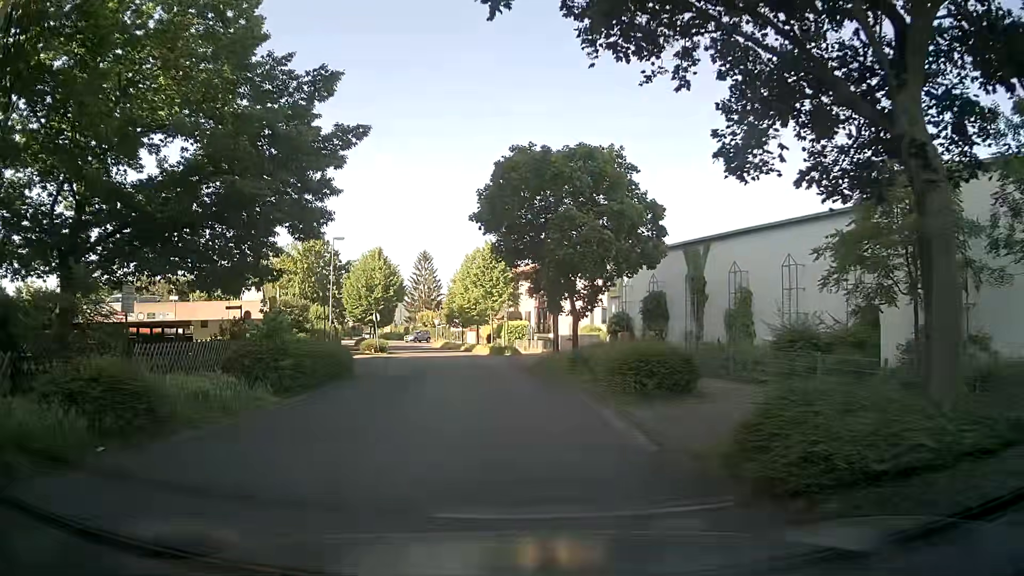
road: residential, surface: asphalt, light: Day
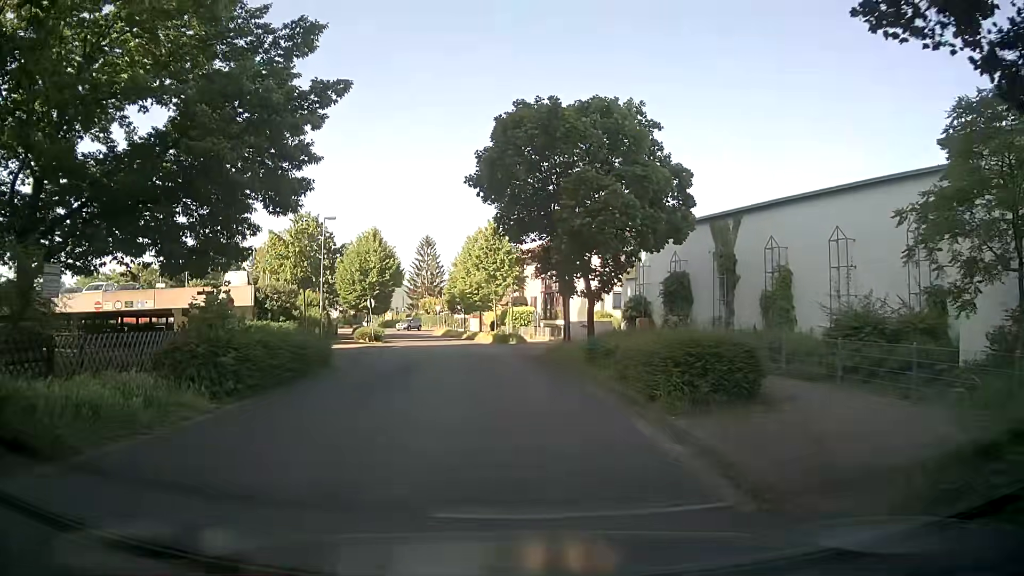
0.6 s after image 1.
(-0.1, +3.4) m; -1°
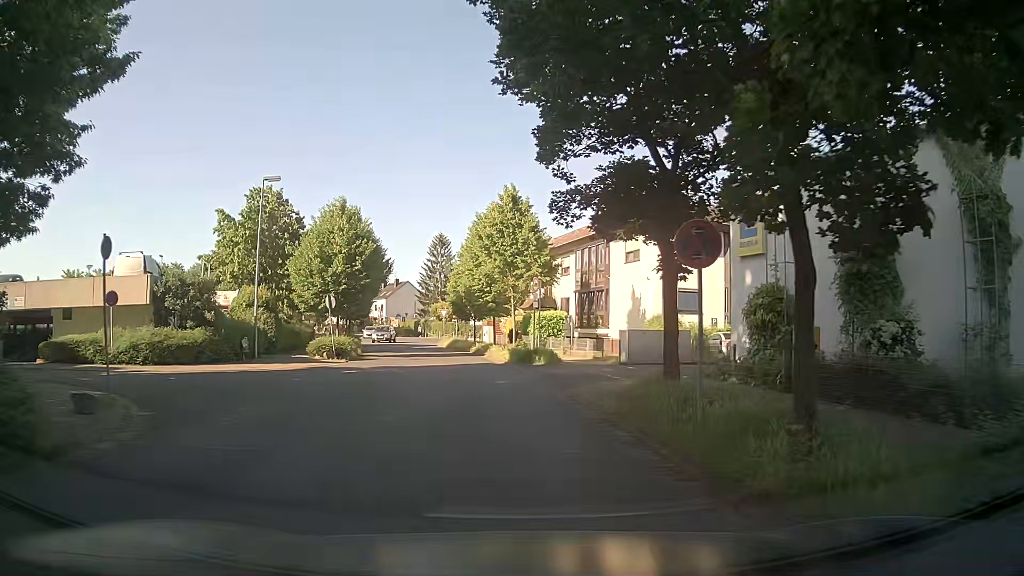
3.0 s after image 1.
(-0.2, +14.3) m; -1°
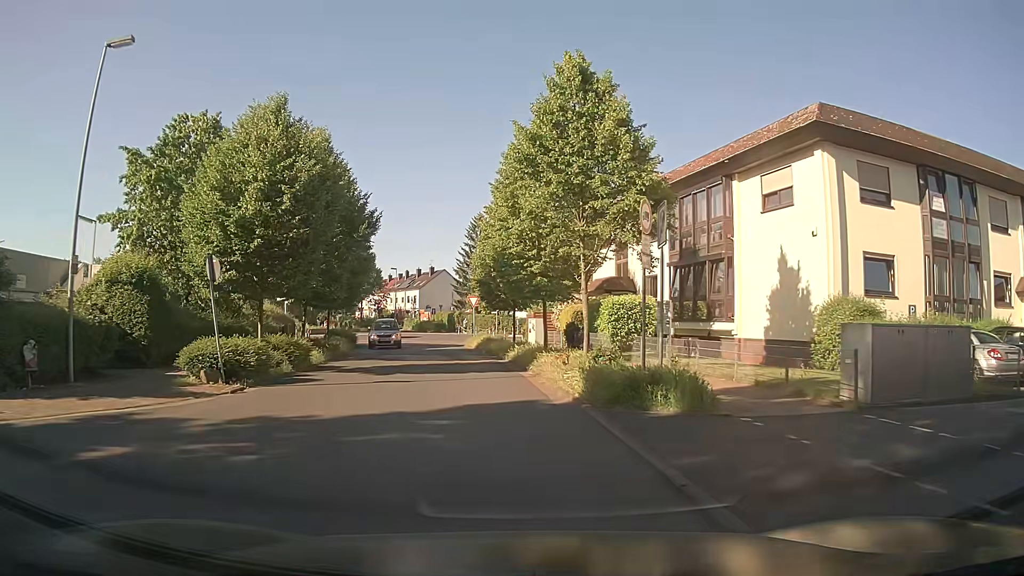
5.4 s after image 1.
(-0.6, +15.9) m; -3°
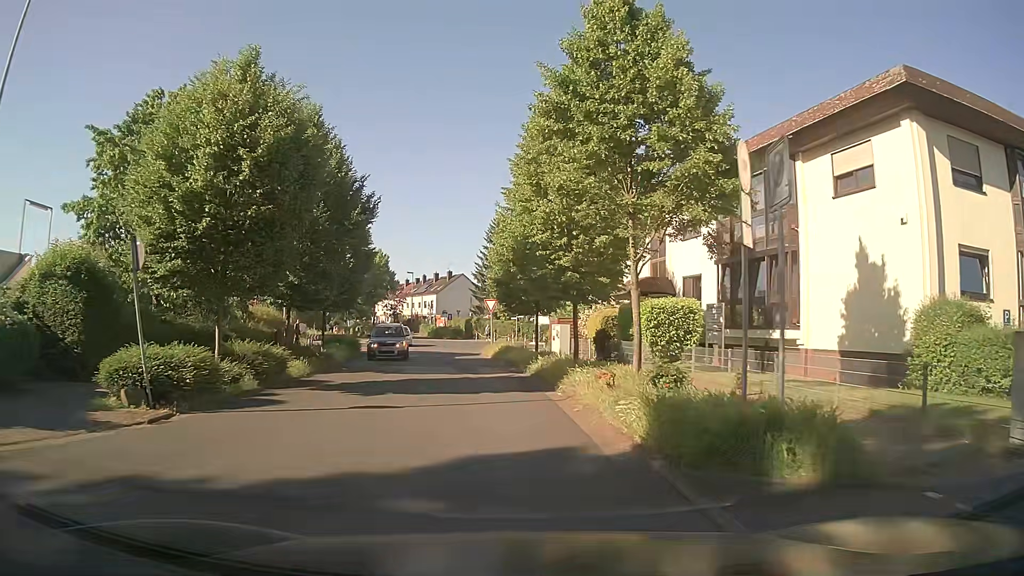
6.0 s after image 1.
(-0.2, +4.1) m; -4°
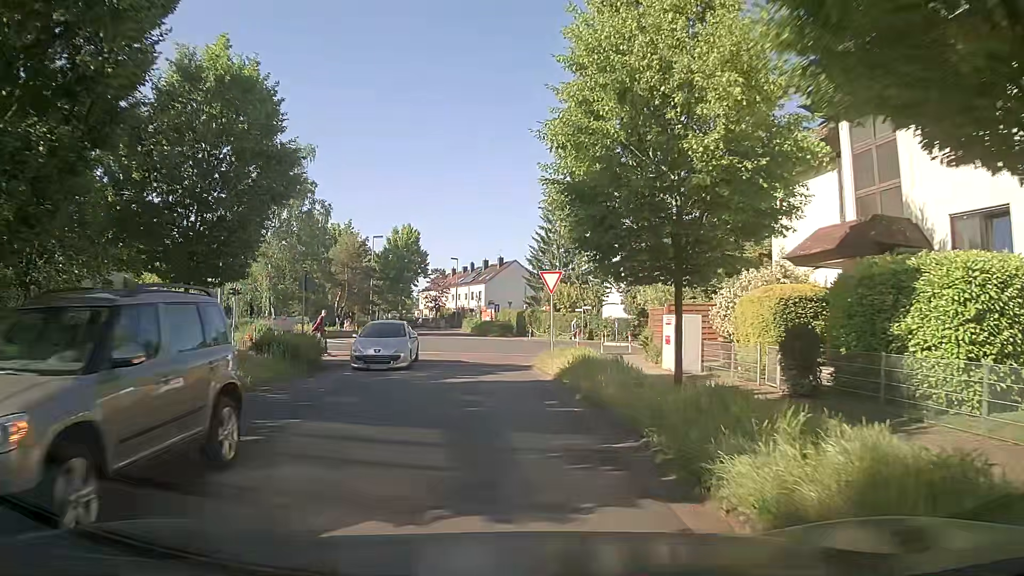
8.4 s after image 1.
(-0.3, +16.0) m; -3°
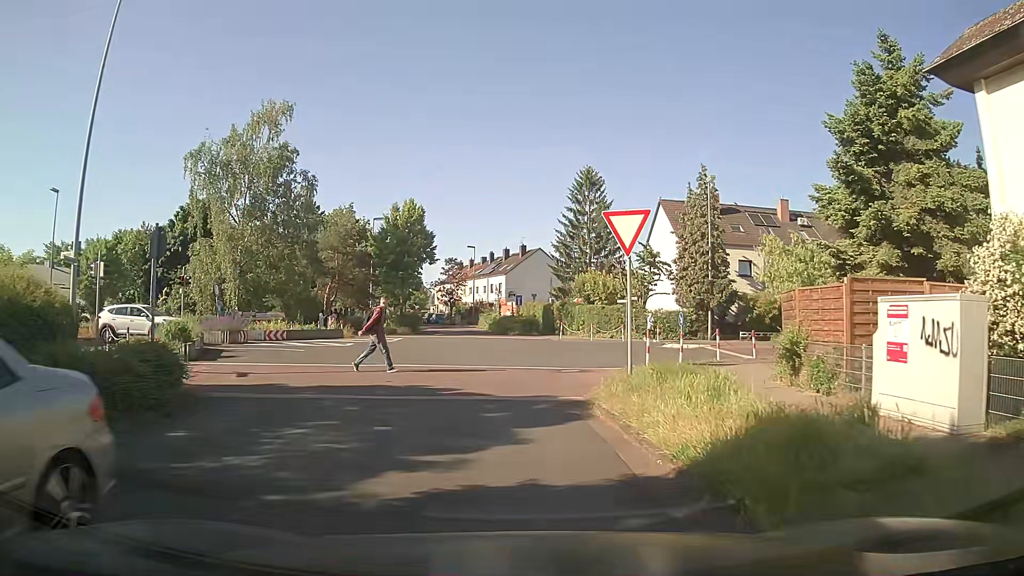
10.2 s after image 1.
(-0.5, +10.7) m; -4°
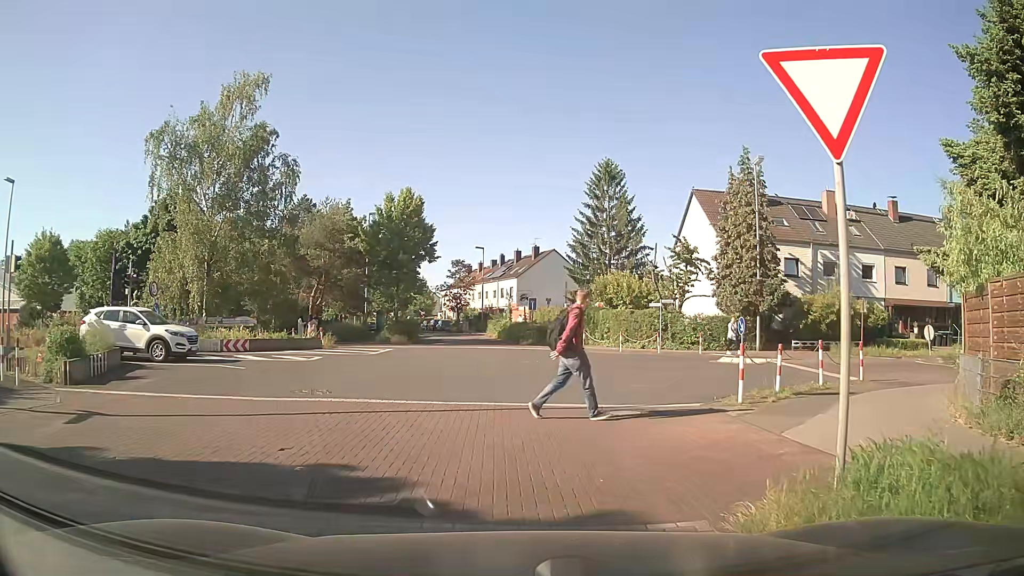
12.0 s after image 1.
(0.0, +6.5) m; -1°
